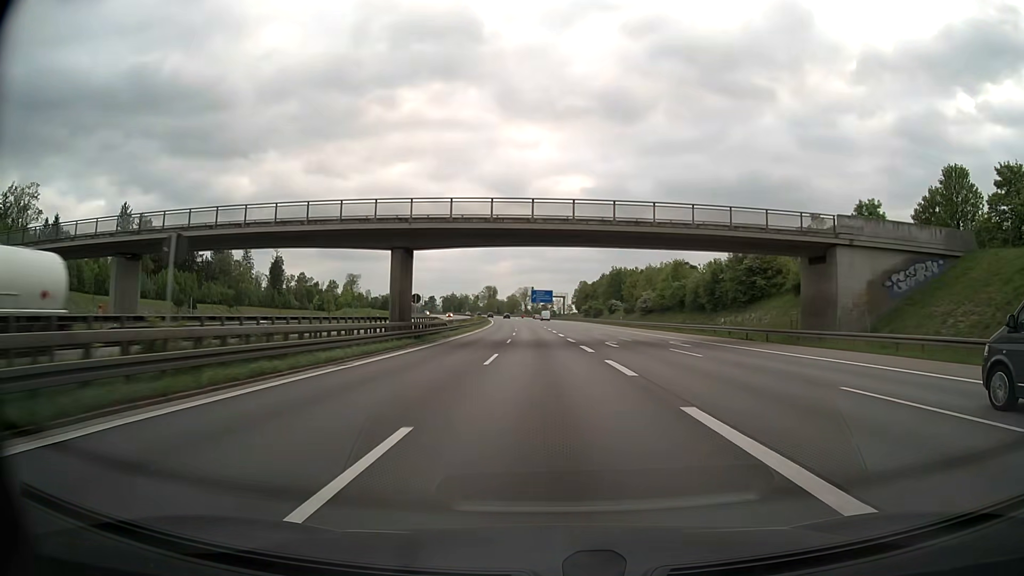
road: motorway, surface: asphalt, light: Day
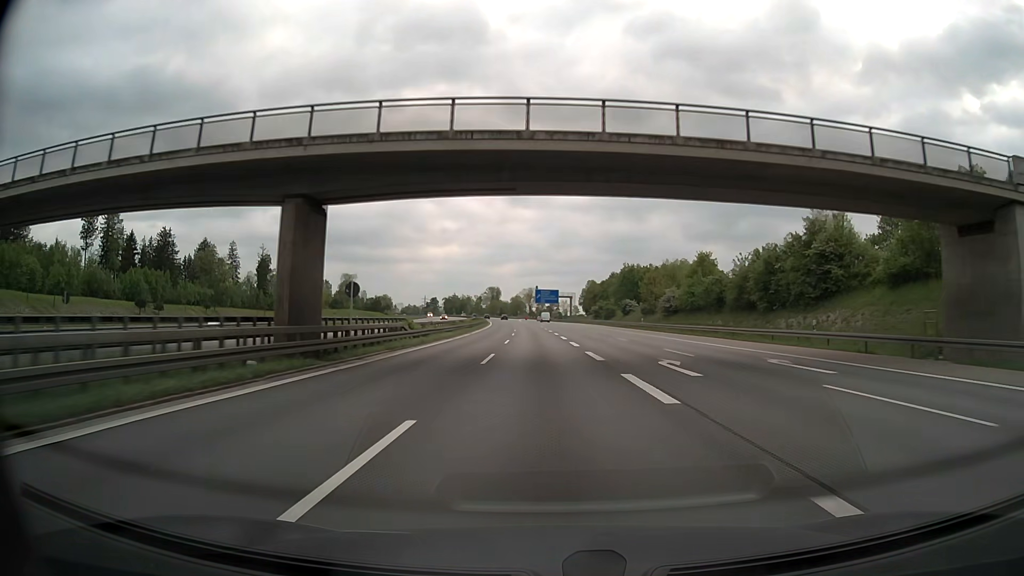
(0.0, +17.3) m; 0°
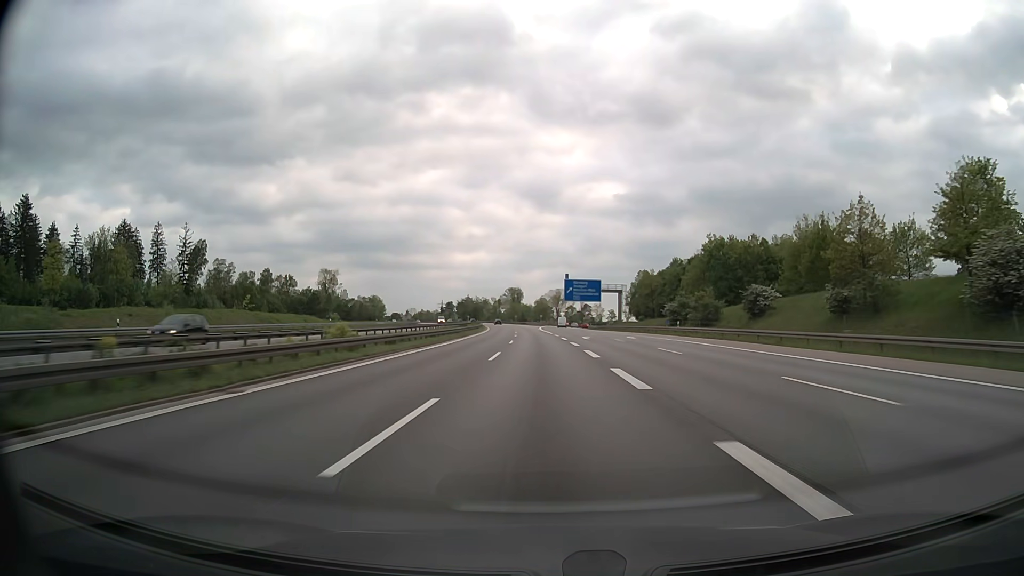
(-1.4, +69.4) m; -2°
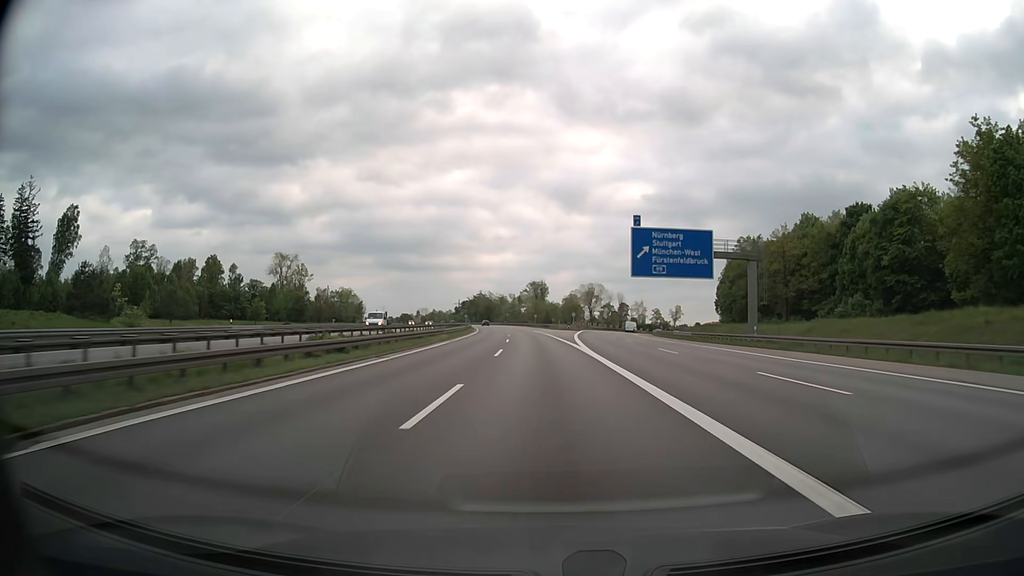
(-1.3, +69.5) m; -2°
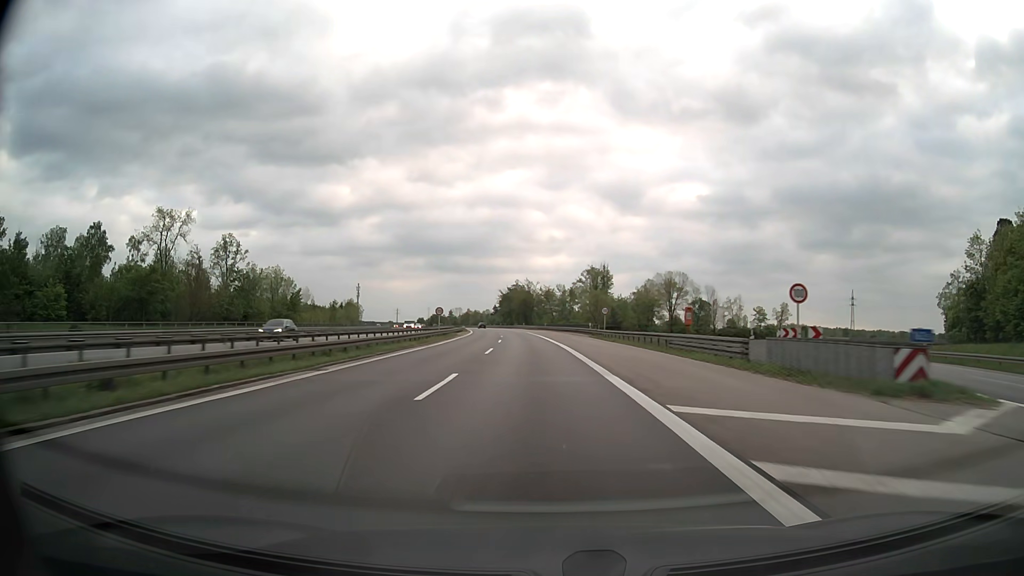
(-2.8, +86.9) m; -4°
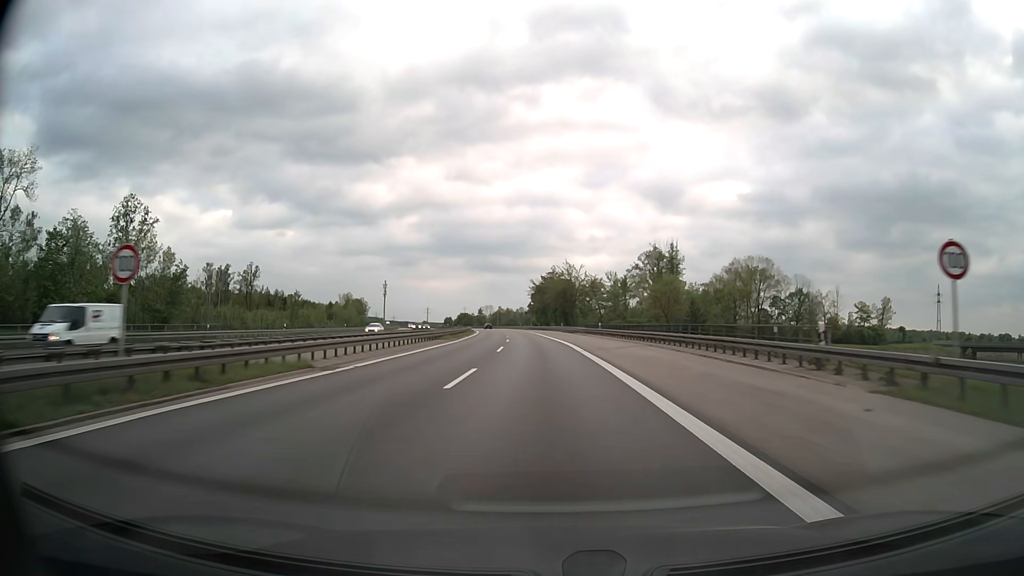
(-1.7, +52.2) m; -3°
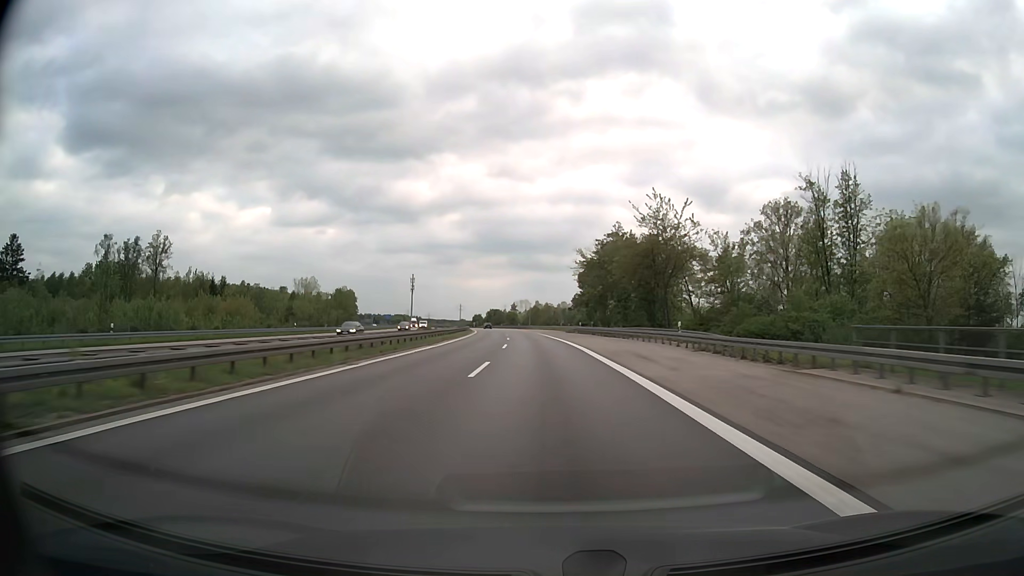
(-2.3, +69.6) m; -4°
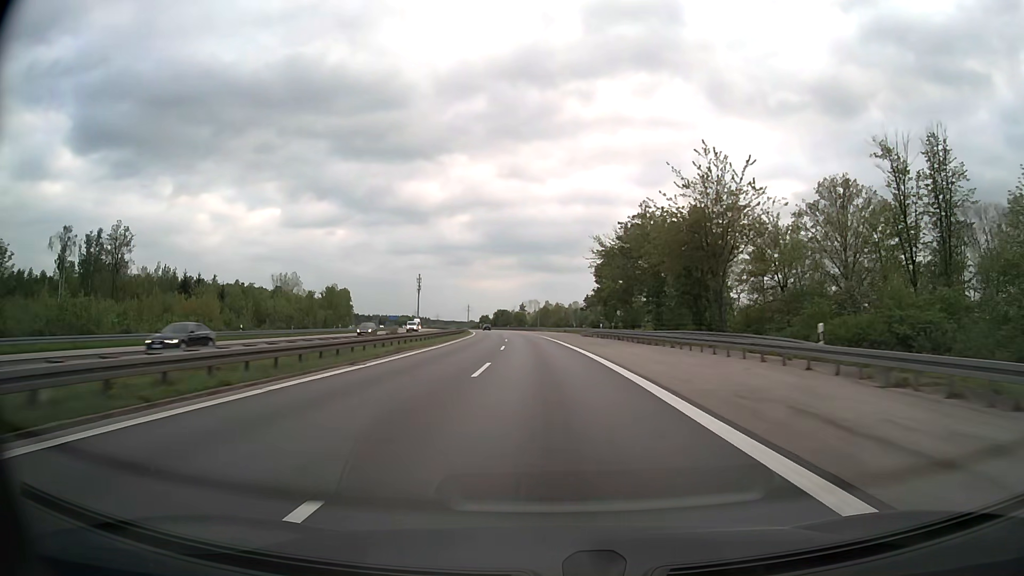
(-0.1, +17.4) m; -1°
(0, +10) (0, +20) (0, +30) (-1, +40) (-1, +50) (-2, +60) (-2, +70) (-3, +80) (-4, +90) (-5, +100) m
